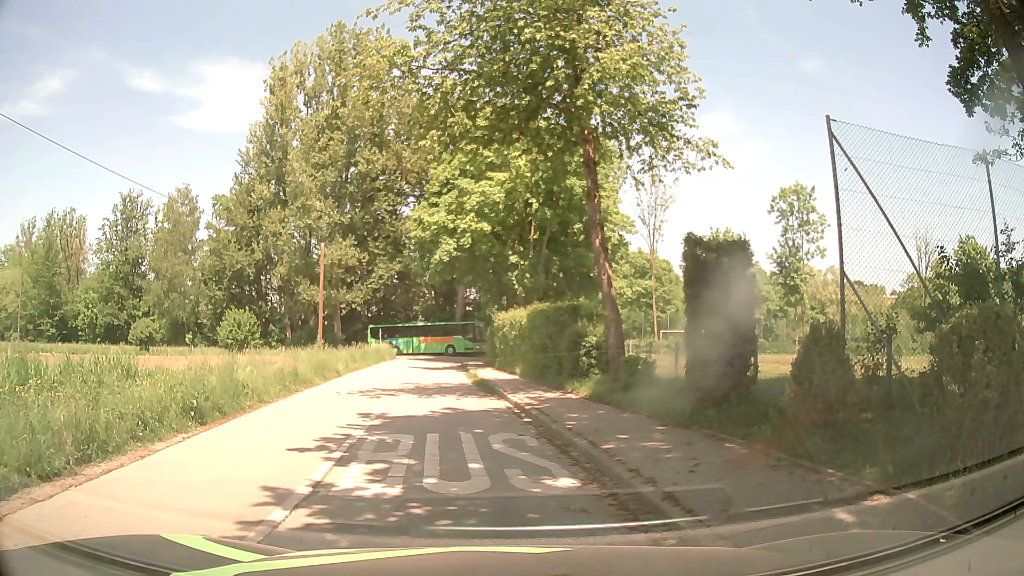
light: Day
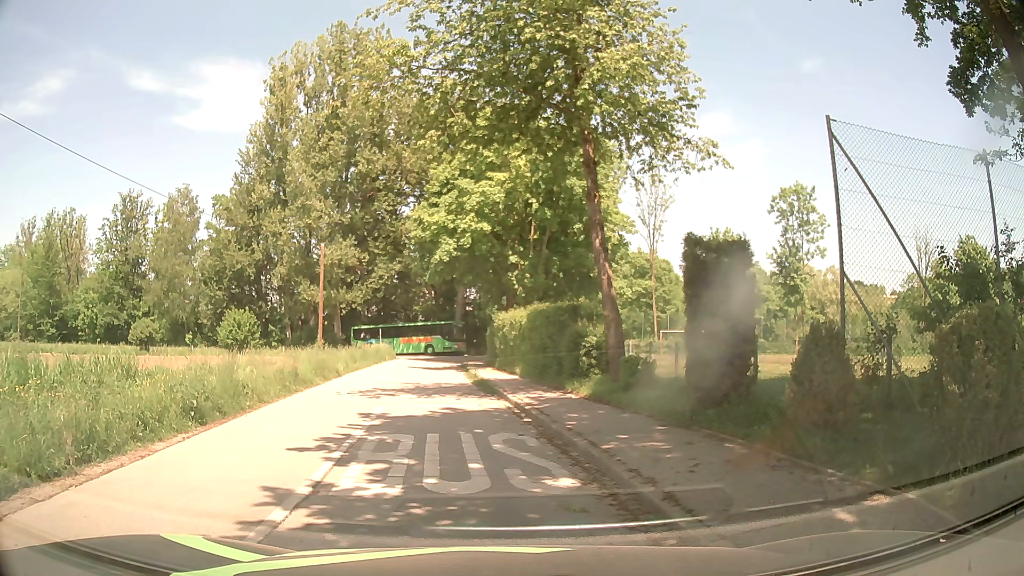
(0.0, 0.0) m; 0°
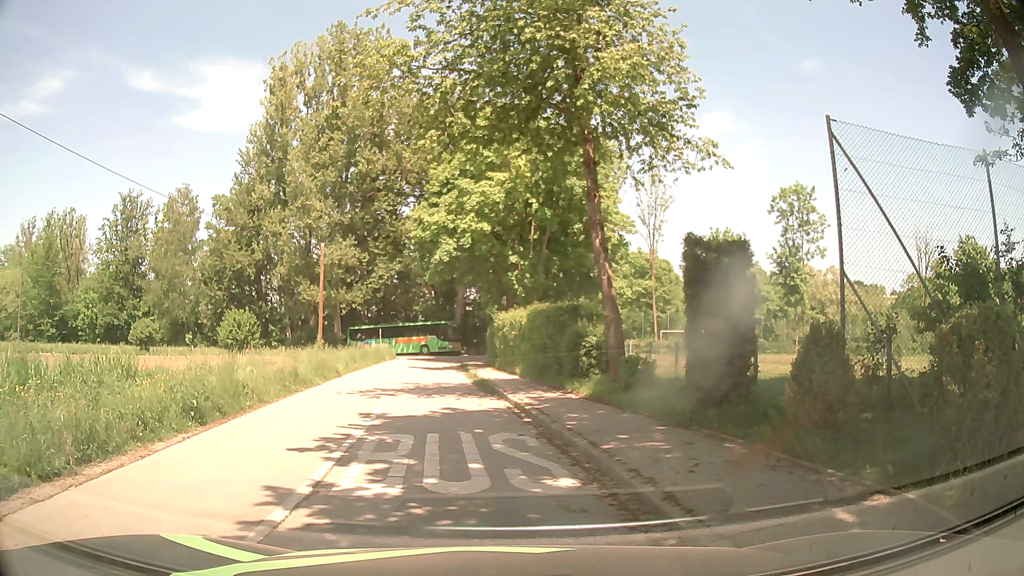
(0.0, 0.0) m; 0°
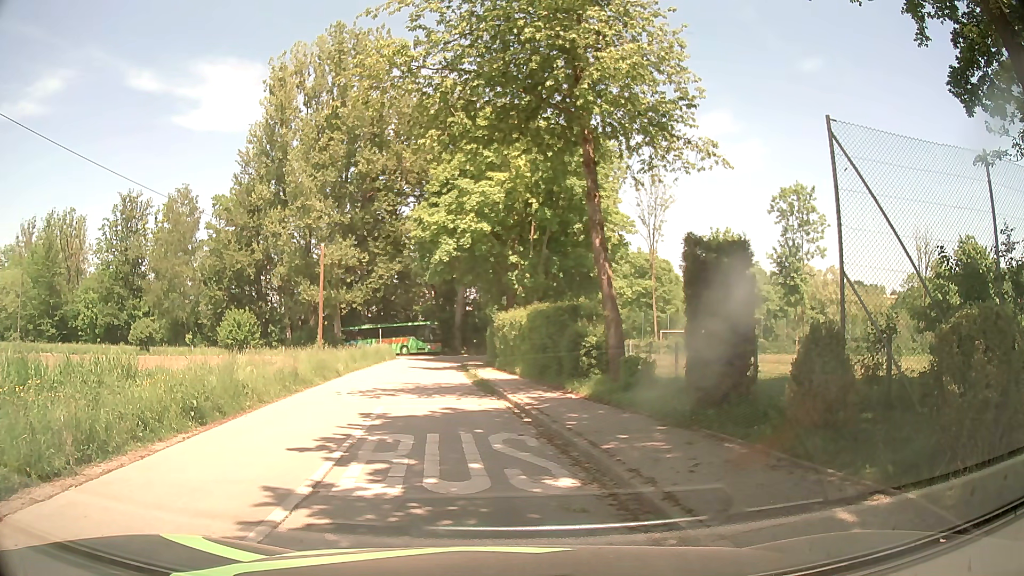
(0.0, 0.0) m; 0°
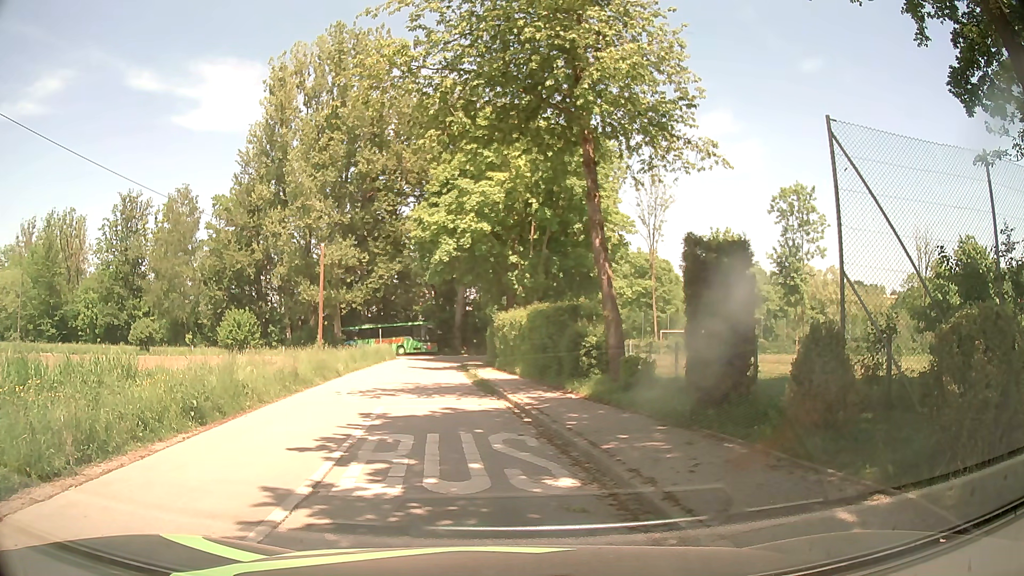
(0.0, 0.0) m; 0°
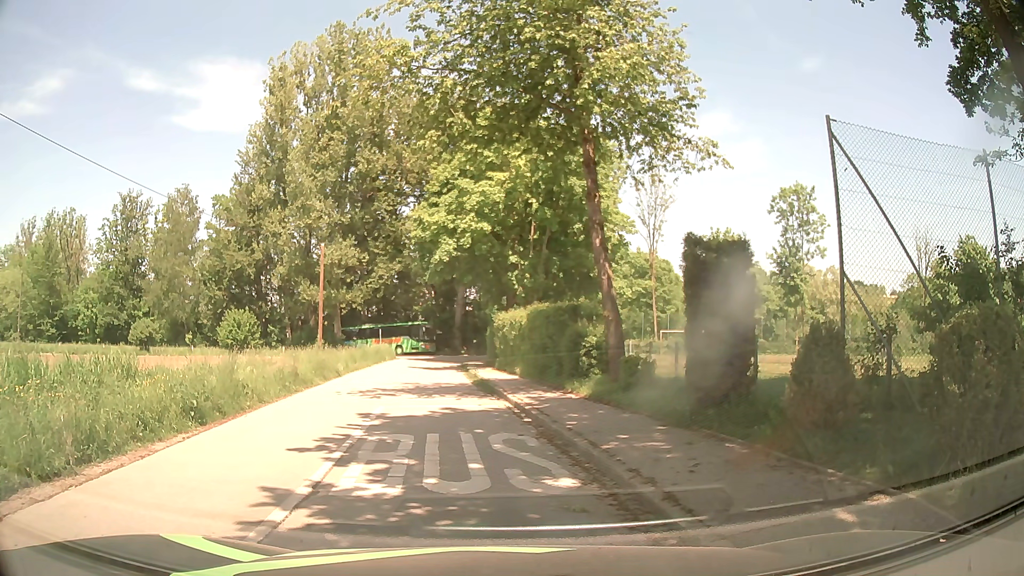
(0.0, 0.0) m; 0°
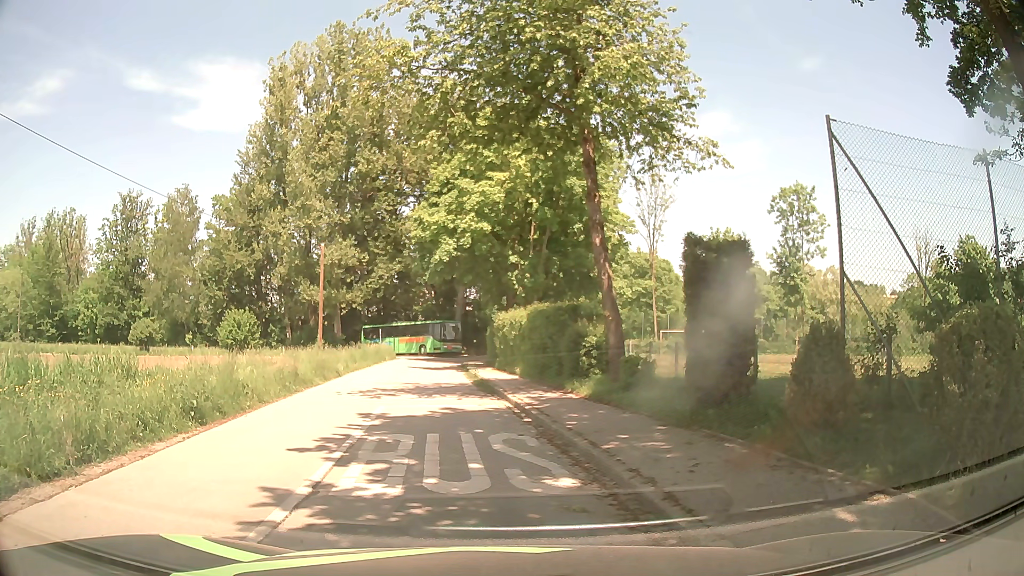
(0.0, 0.0) m; 0°
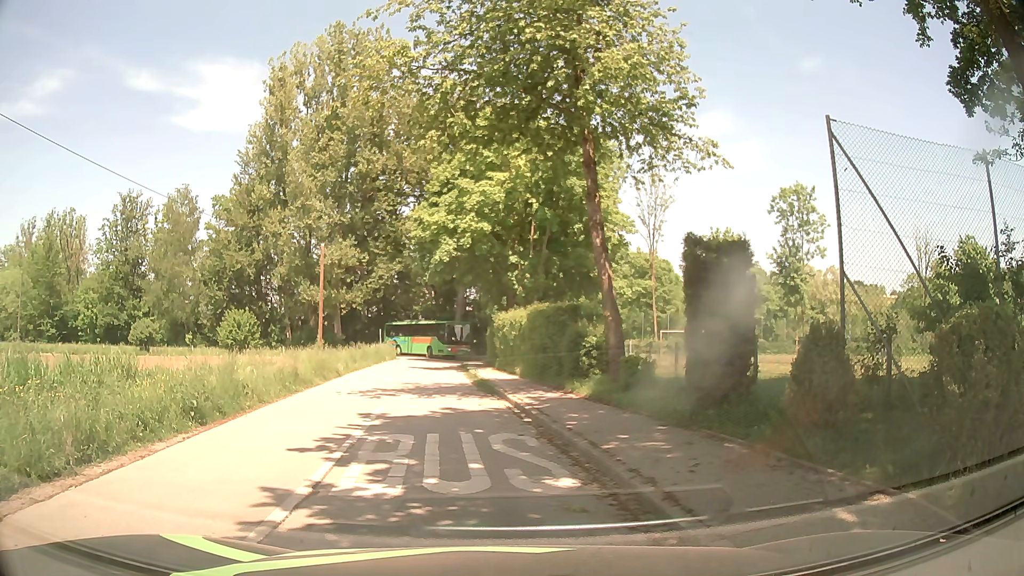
(0.0, 0.0) m; 0°
